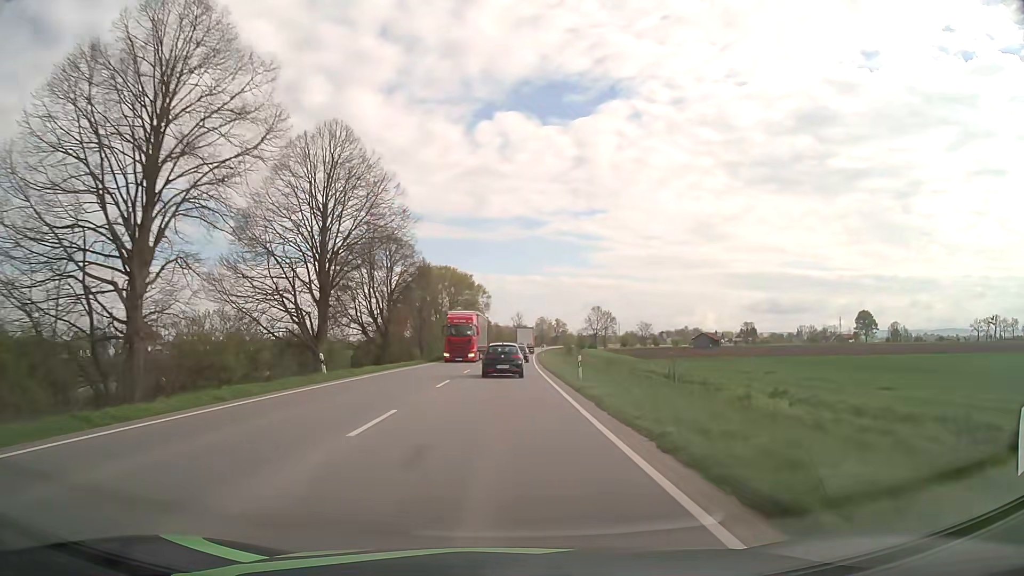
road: primary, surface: asphalt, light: Day
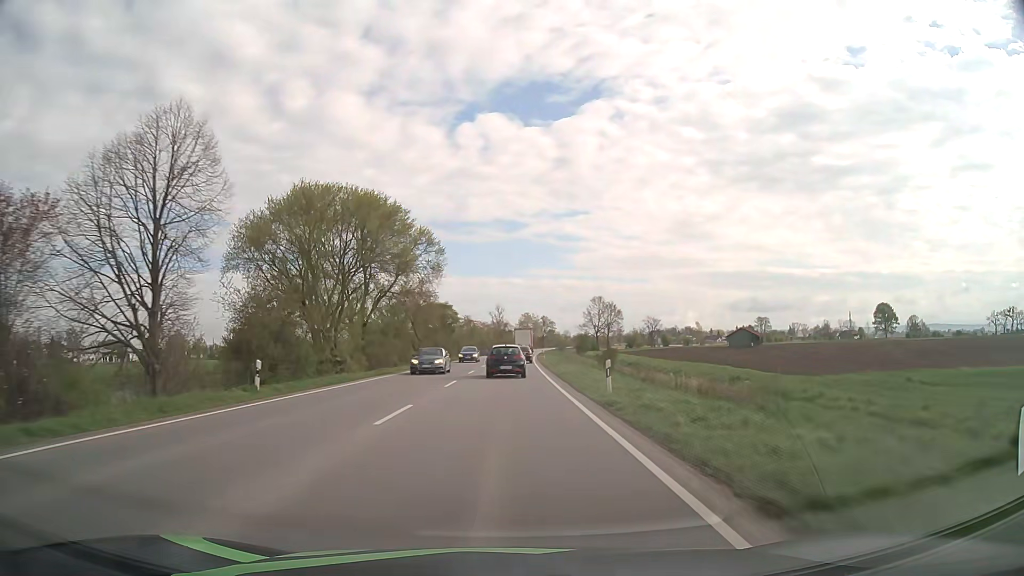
(+0.8, +57.8) m; +2°
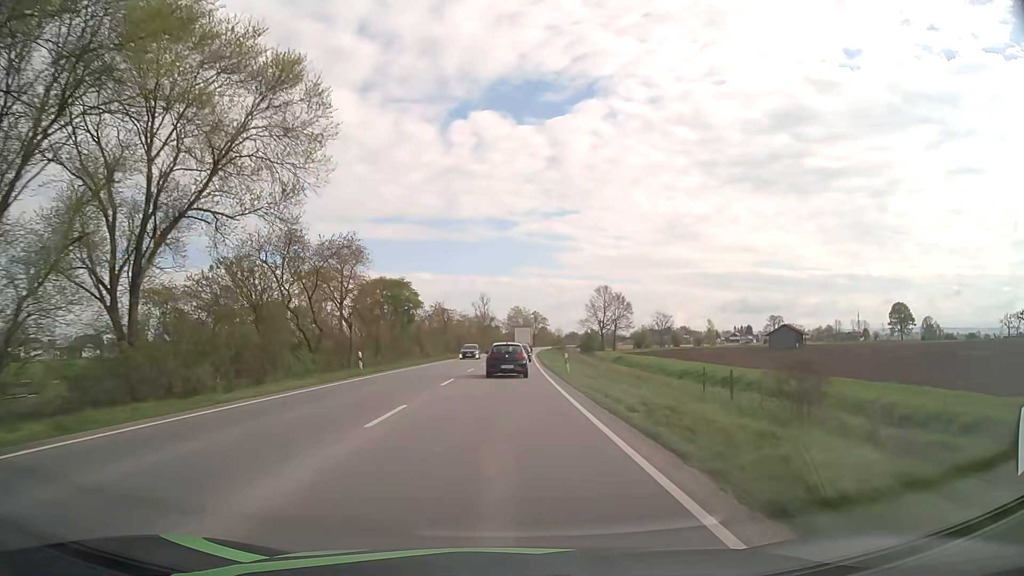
(+0.3, +36.3) m; +1°
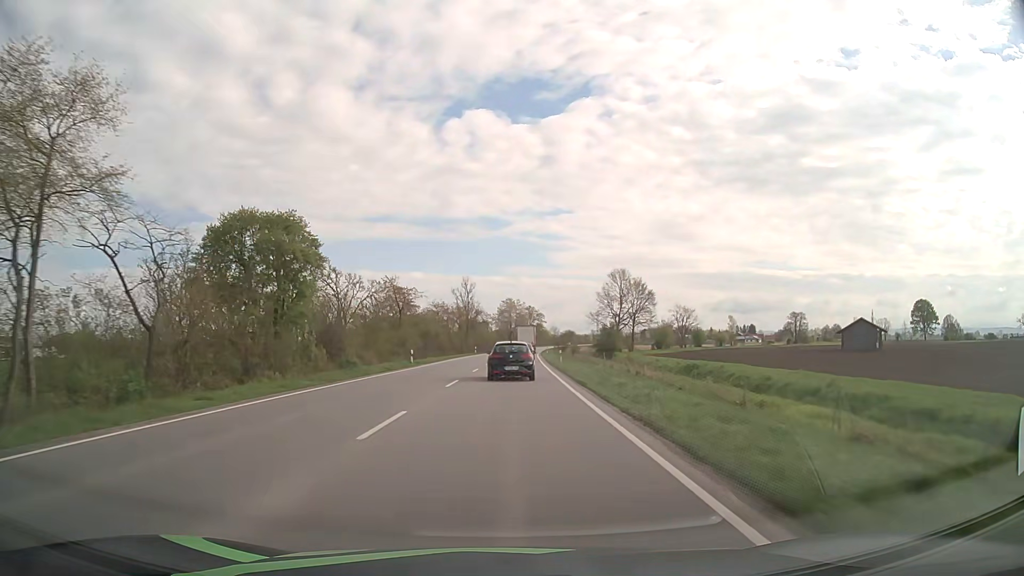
(+0.2, +37.4) m; +1°
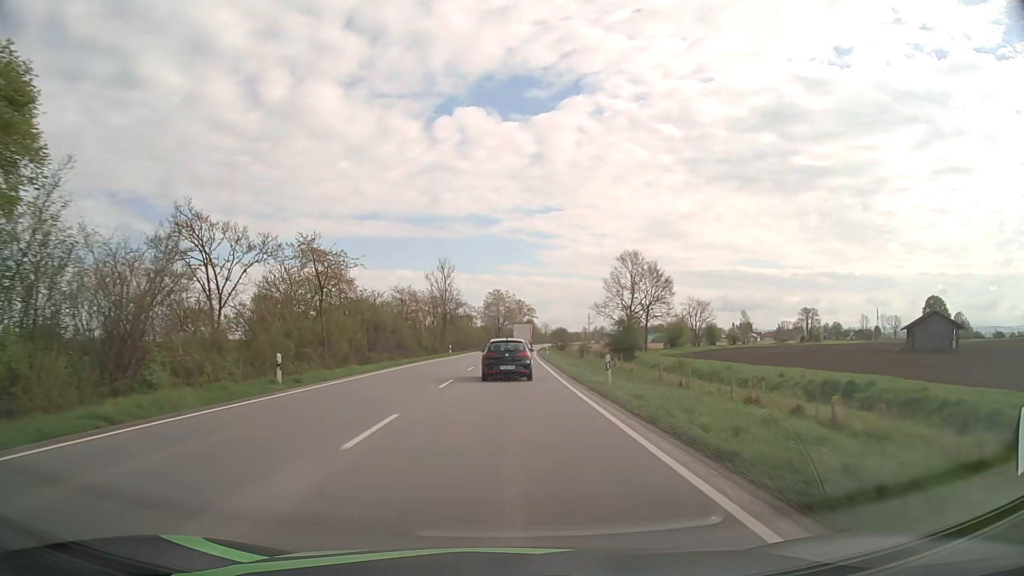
(+0.3, +24.7) m; +1°
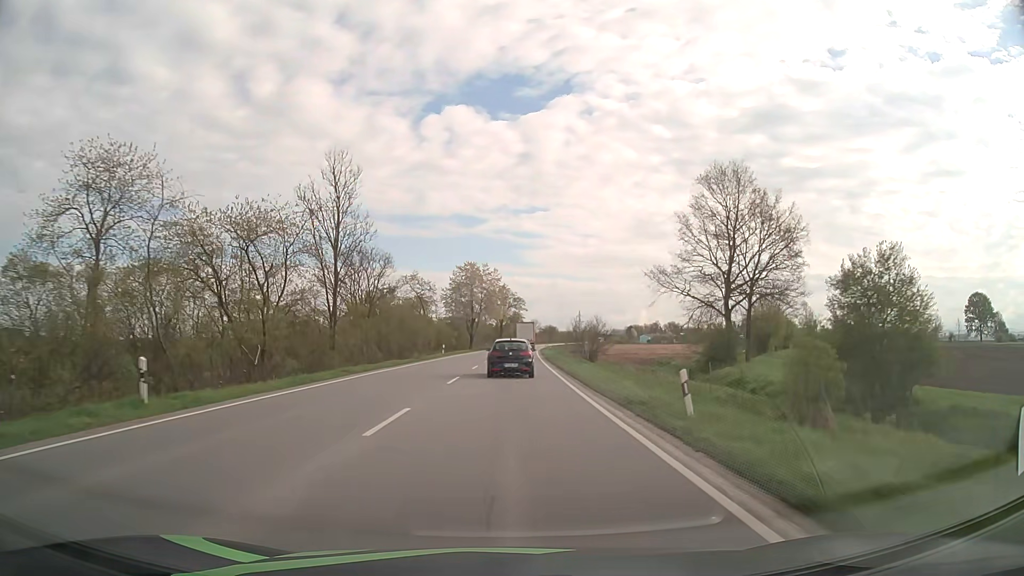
(+0.8, +57.9) m; +2°
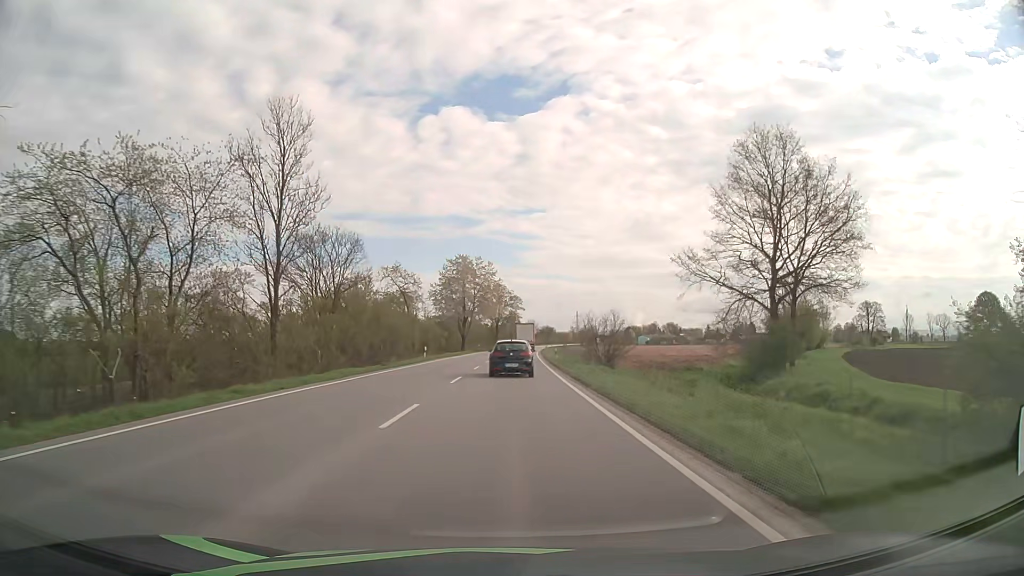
(0.0, +11.0) m; 0°
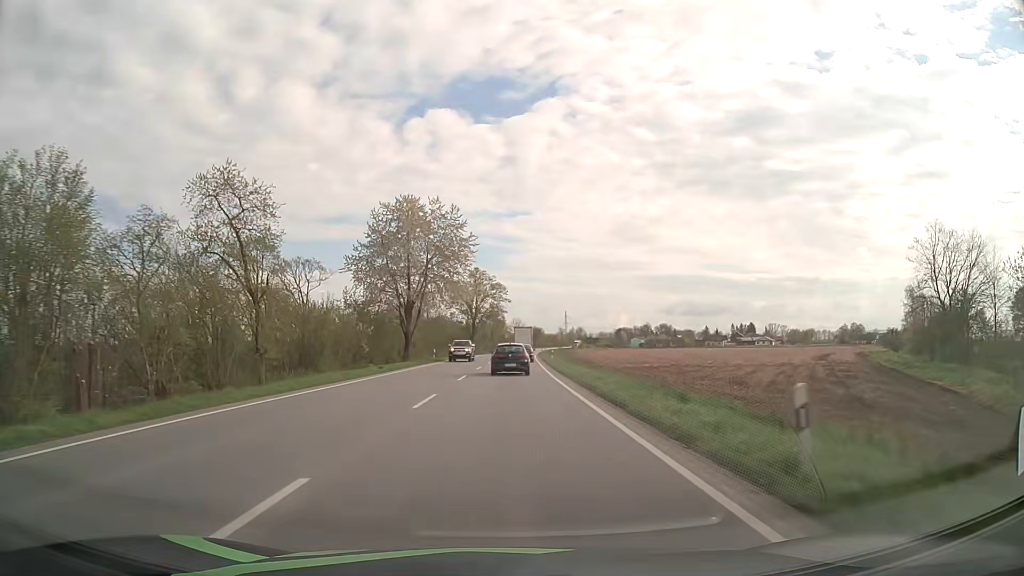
(+0.6, +43.7) m; +1°
(0, +10) (0, +20) (0, +30) (0, +40) (+1, +50) (+1, +60) (+1, +70) (+2, +80) (+2, +90) (+2, +100) m
